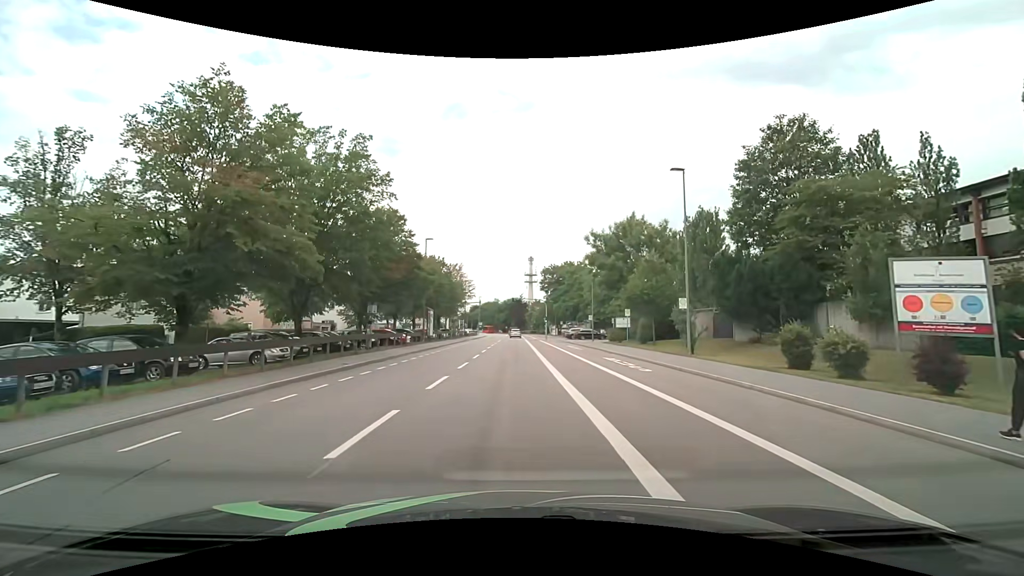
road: tertiary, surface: asphalt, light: Day
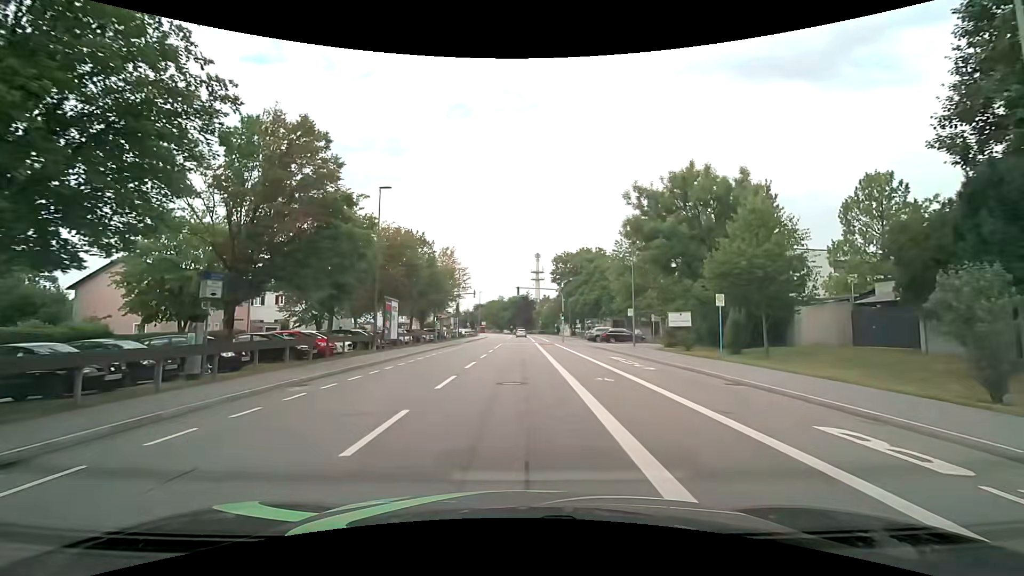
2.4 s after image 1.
(+0.1, +18.1) m; 0°
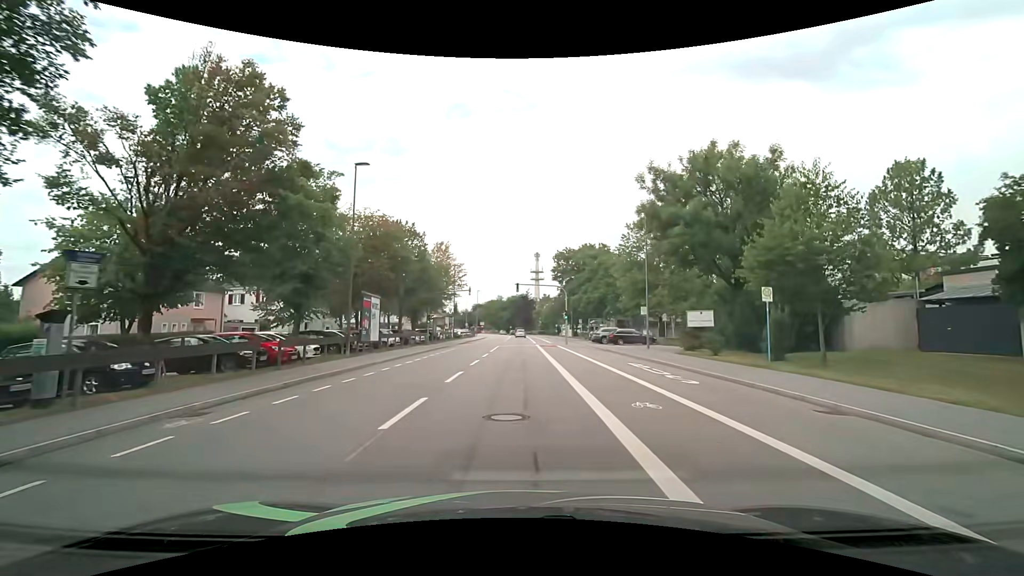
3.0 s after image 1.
(0.0, +4.5) m; +1°
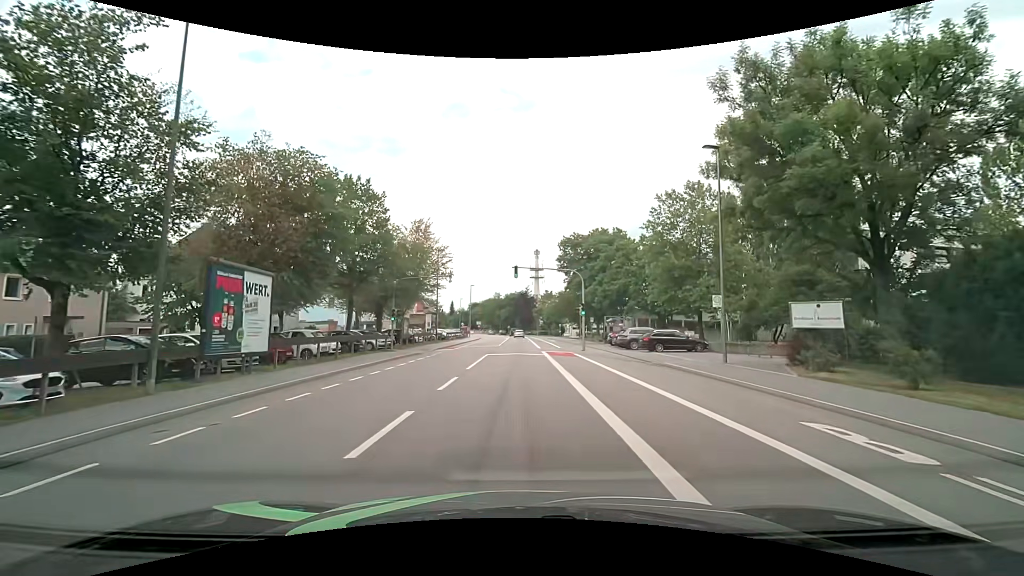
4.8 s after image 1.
(-0.1, +13.5) m; -1°
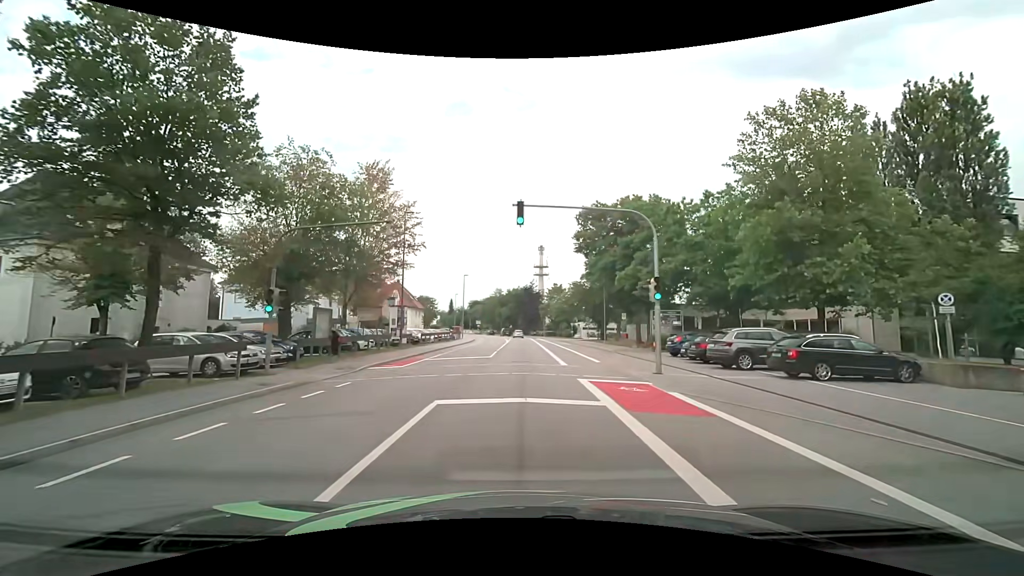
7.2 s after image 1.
(+0.1, +18.0) m; 0°
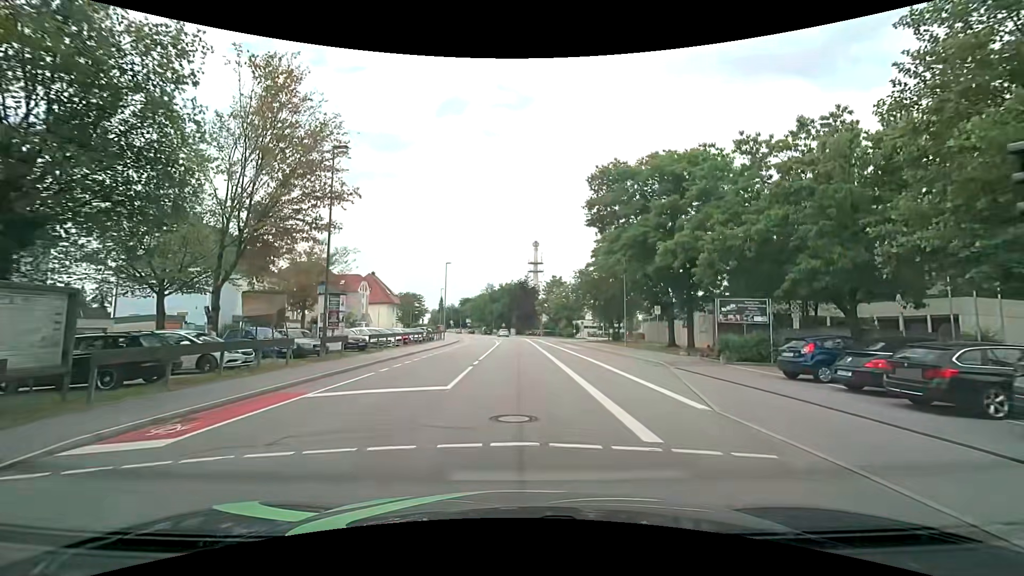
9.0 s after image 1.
(+0.1, +13.6) m; +1°
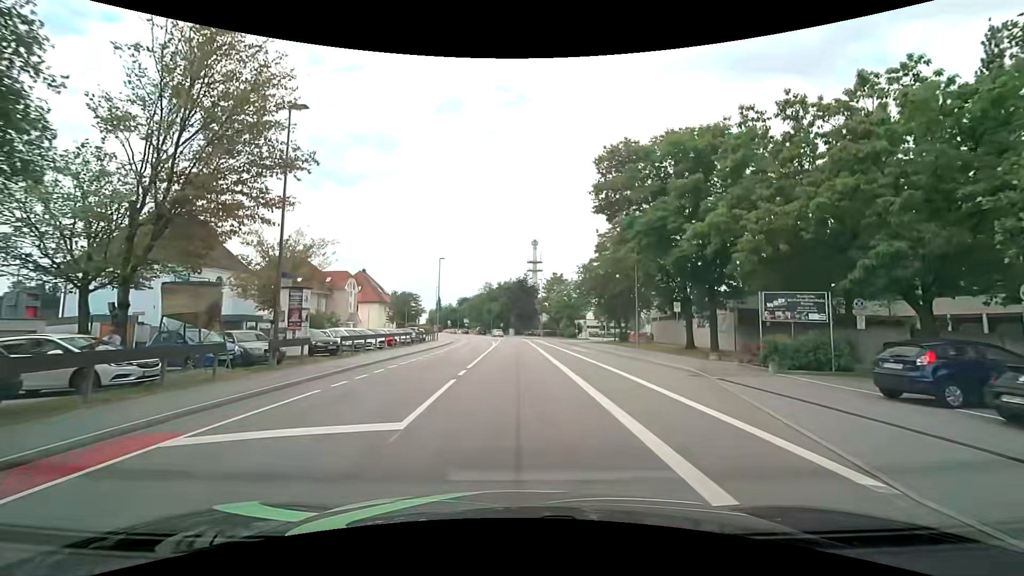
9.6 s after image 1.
(0.0, +4.5) m; +1°
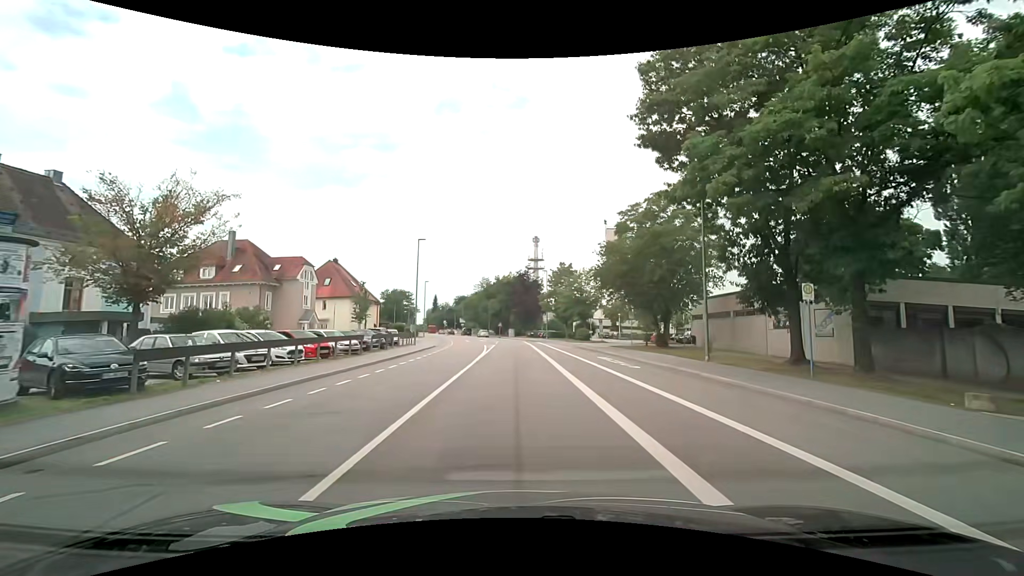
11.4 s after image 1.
(-0.2, +13.6) m; -1°
(0, +10) (0, +20) (0, +30) (0, +40) (-1, +50) (-1, +60) (-2, +70) (-3, +80) (-5, +90) (-7, +100) m
